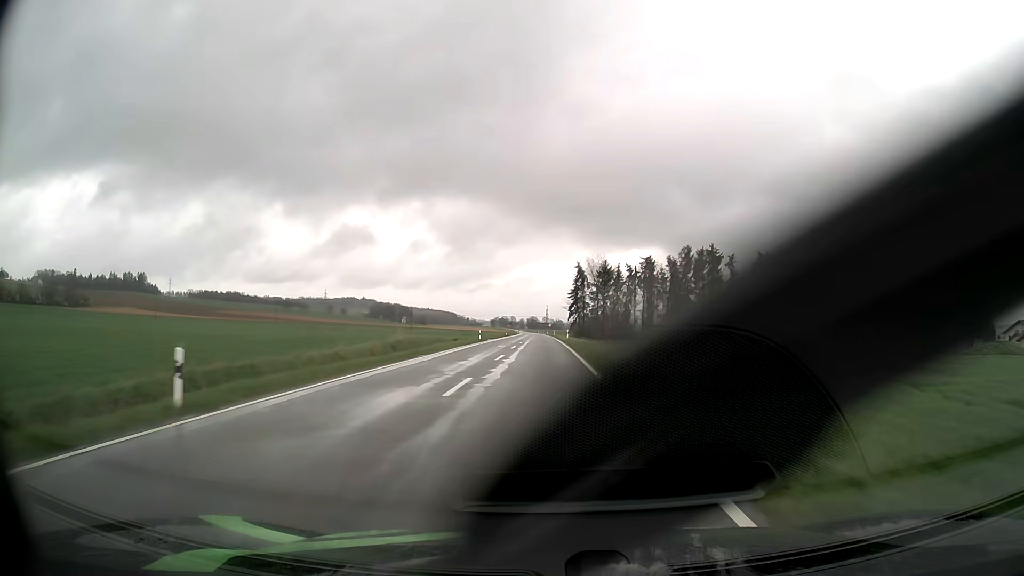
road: tertiary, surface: asphalt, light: Day
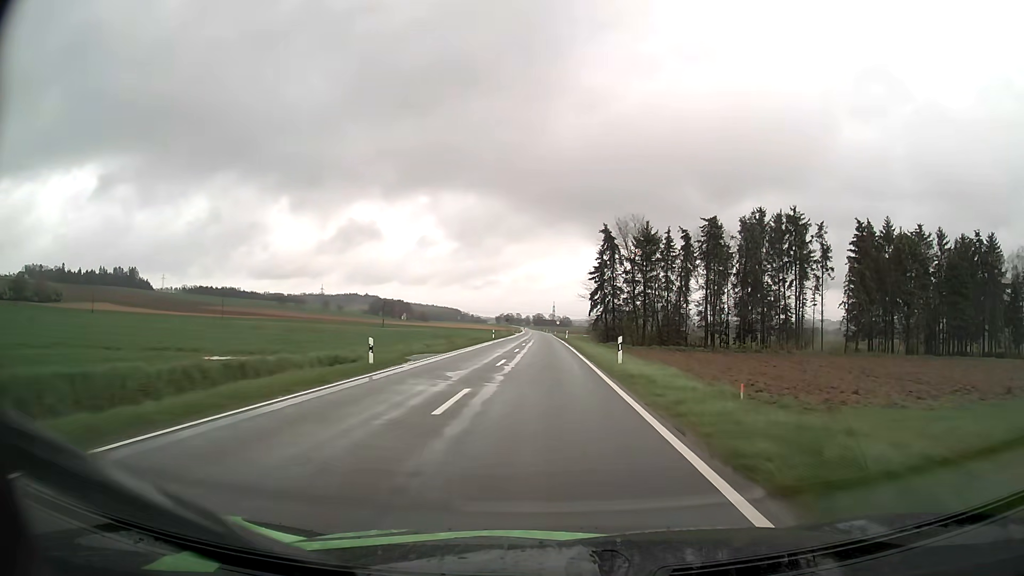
(-0.3, +39.5) m; -1°
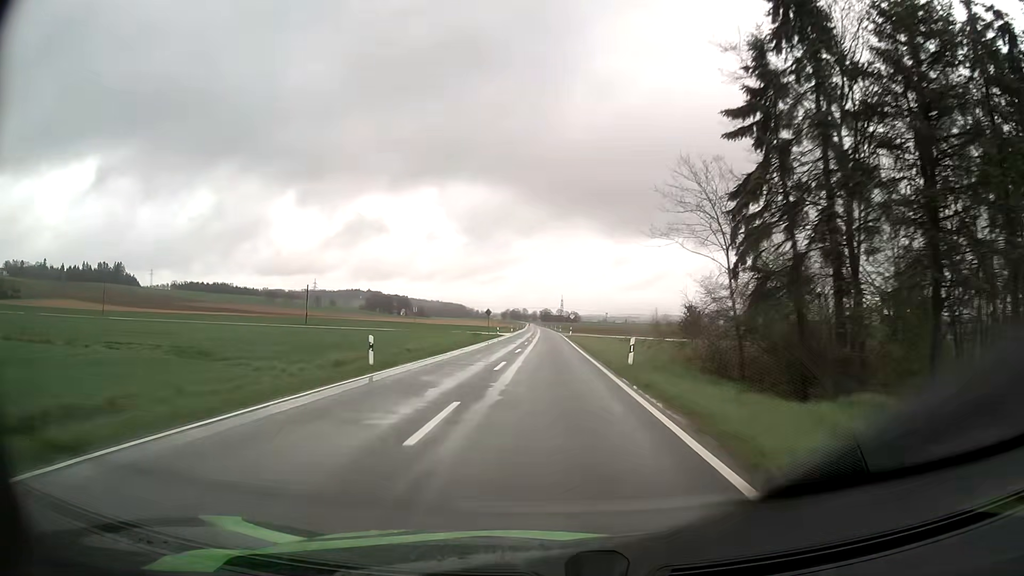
(-0.2, +52.8) m; -1°
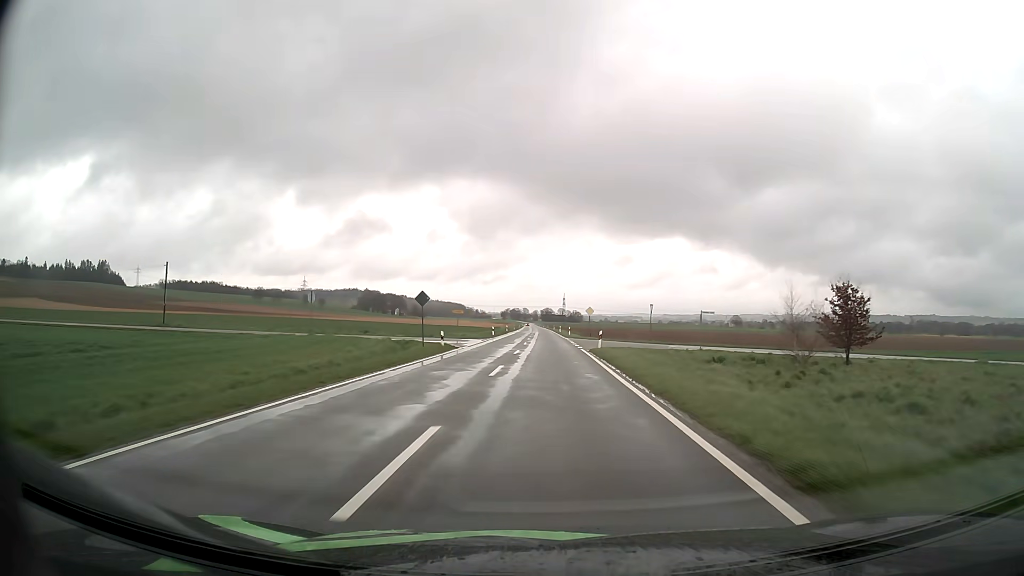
(-0.1, +40.0) m; 0°
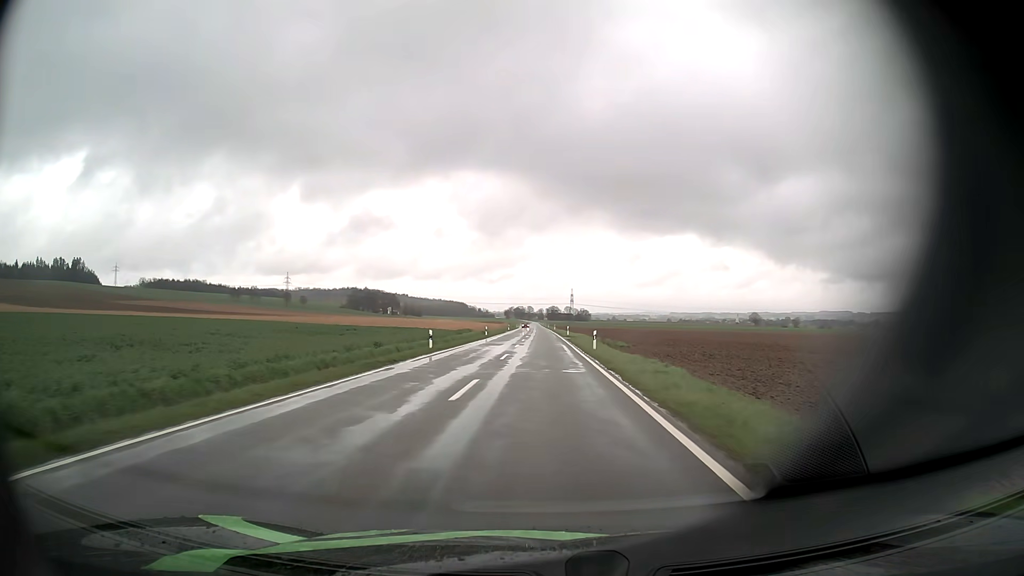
(-0.1, +67.7) m; 0°
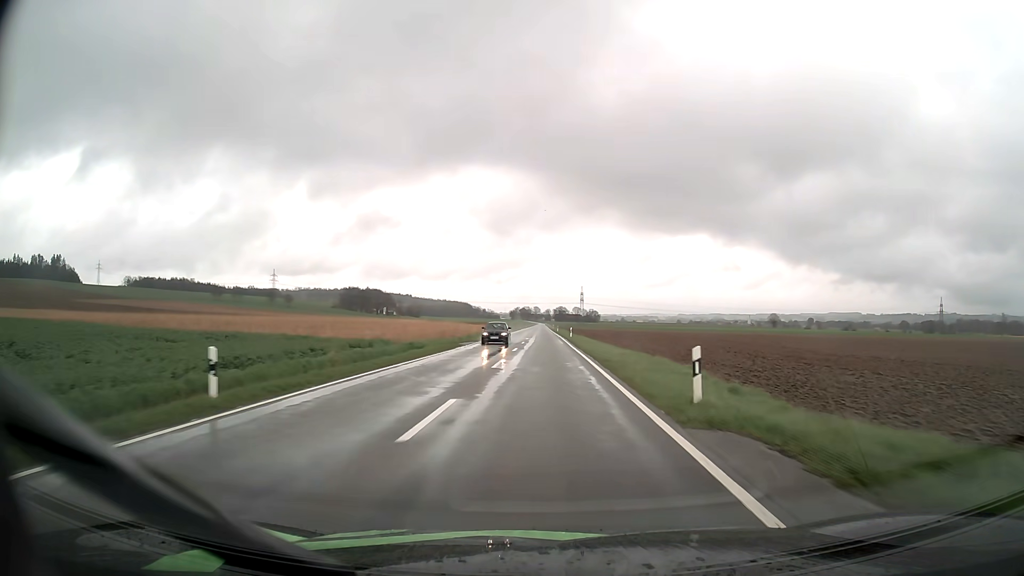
(-0.3, +54.2) m; -1°
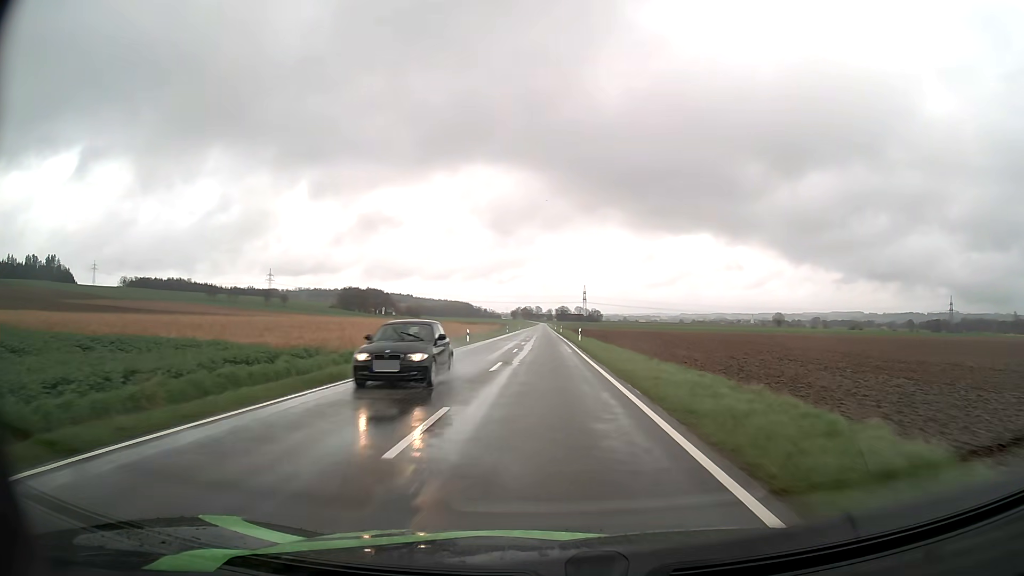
(0.0, +13.4) m; 0°
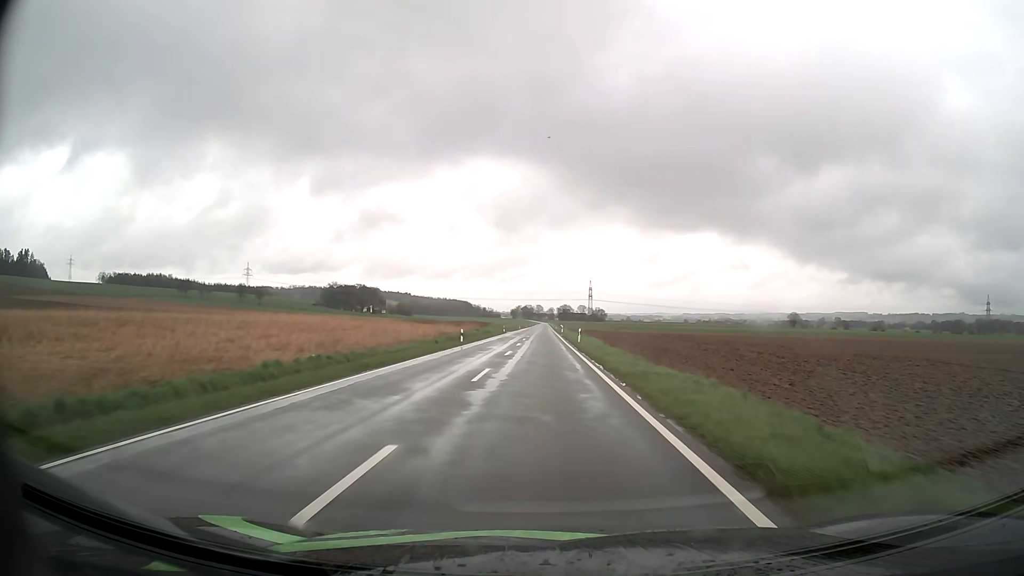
(-0.1, +53.6) m; 0°
(0, +10) (0, +20) (0, +30) (0, +40) (0, +50) (0, +60) (0, +70) (0, +80) (0, +90) (0, +100) m
